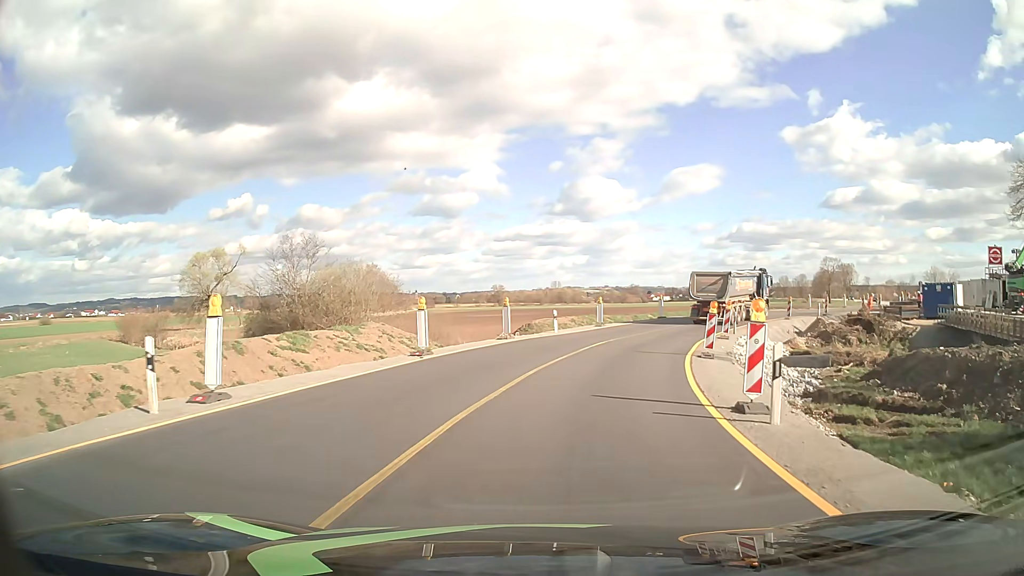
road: primary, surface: asphalt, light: Day
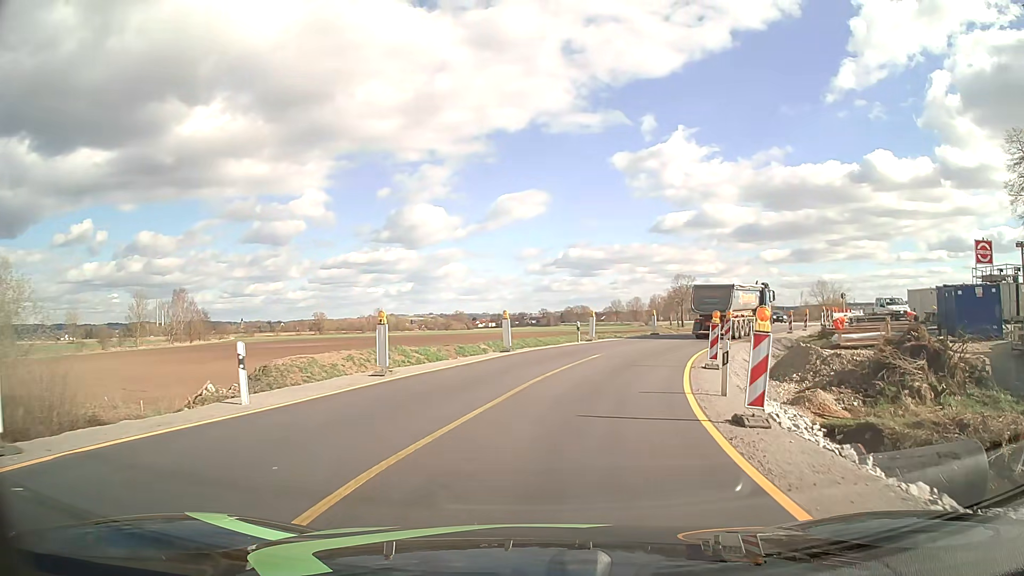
(+2.7, +20.8) m; +15°
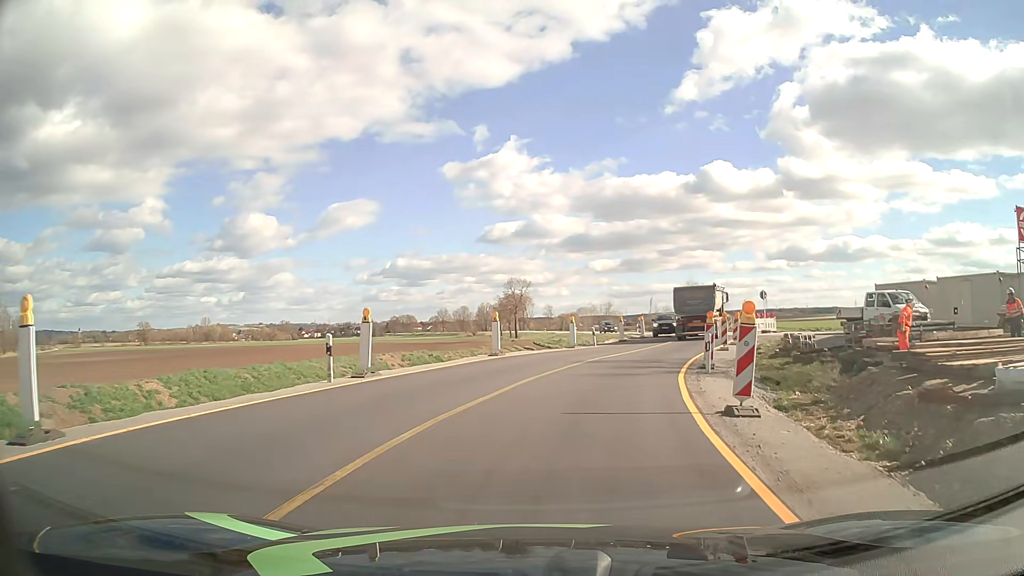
(+2.4, +19.8) m; +14°
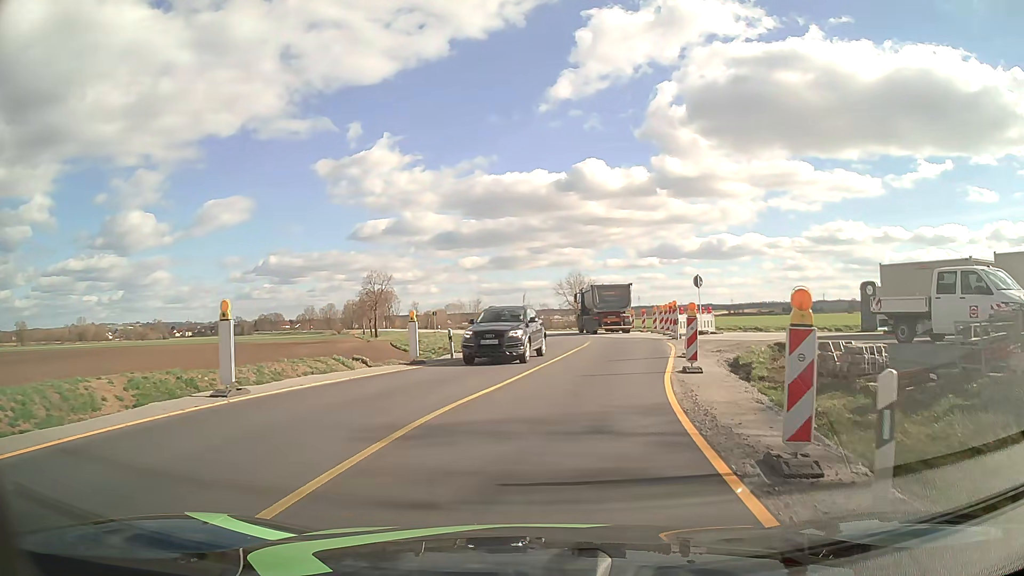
(+1.3, +14.2) m; +11°
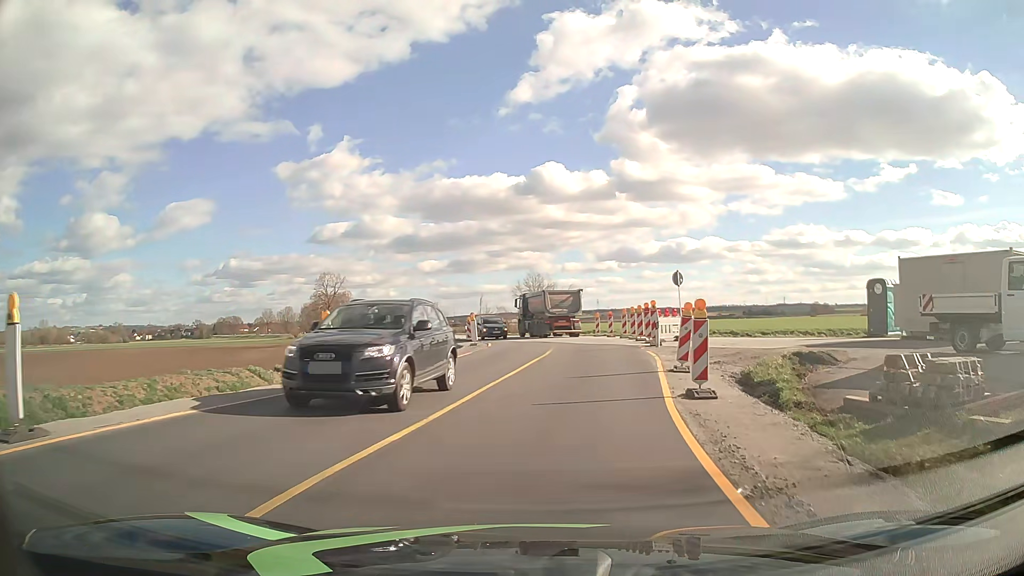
(+0.1, +4.7) m; +3°
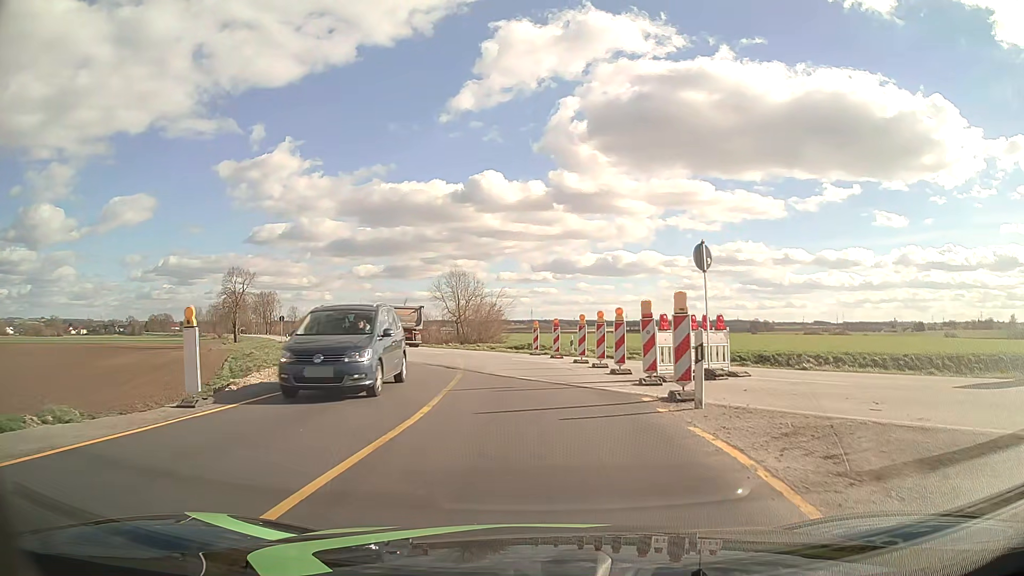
(+1.0, +14.4) m; +5°
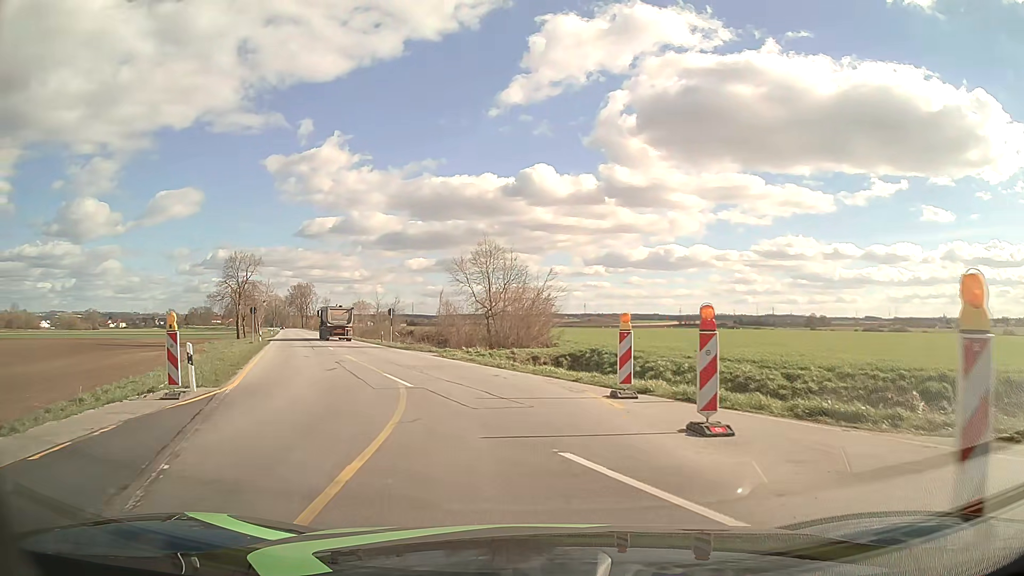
(-0.4, +19.4) m; -4°
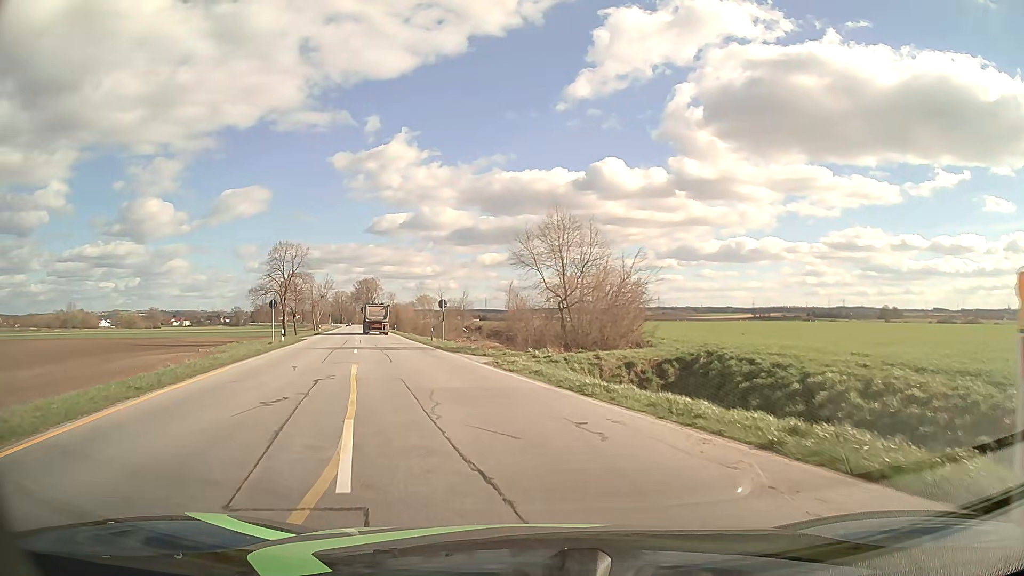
(-0.5, +10.0) m; -6°
(-1, +10) (-3, +20) (-6, +29) (-8, +39) (-11, +49) (-14, +58) (-16, +68) (-19, +78) (-21, +87) (-24, +97) m
